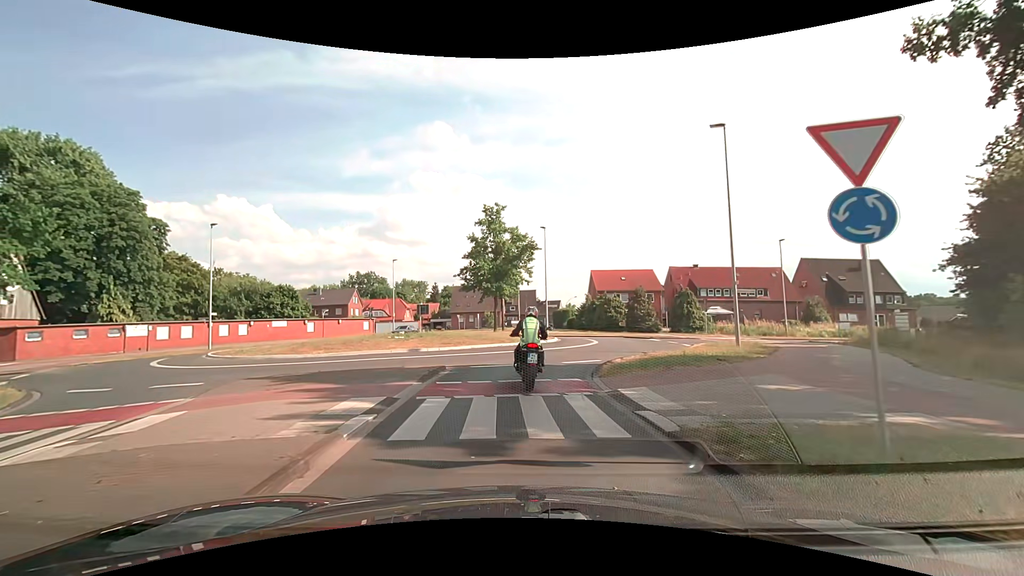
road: tertiary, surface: asphalt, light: Day
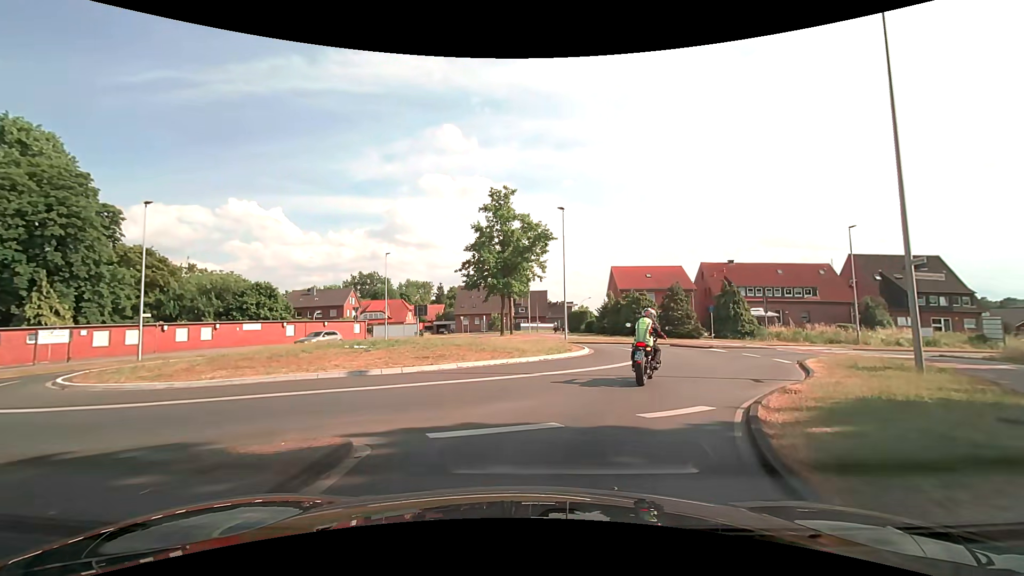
(-0.3, +9.1) m; -1°
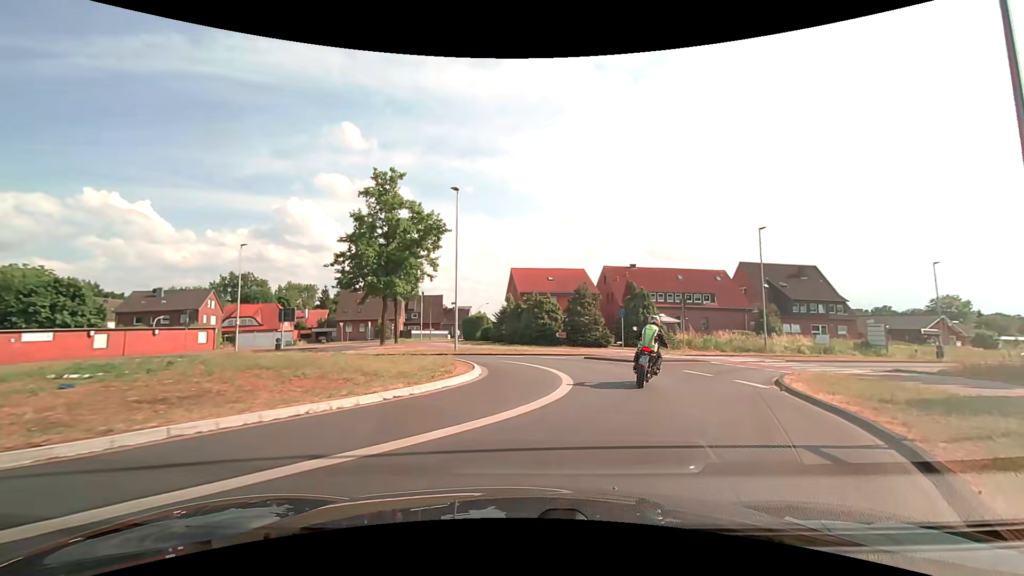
(+0.6, +7.4) m; +10°
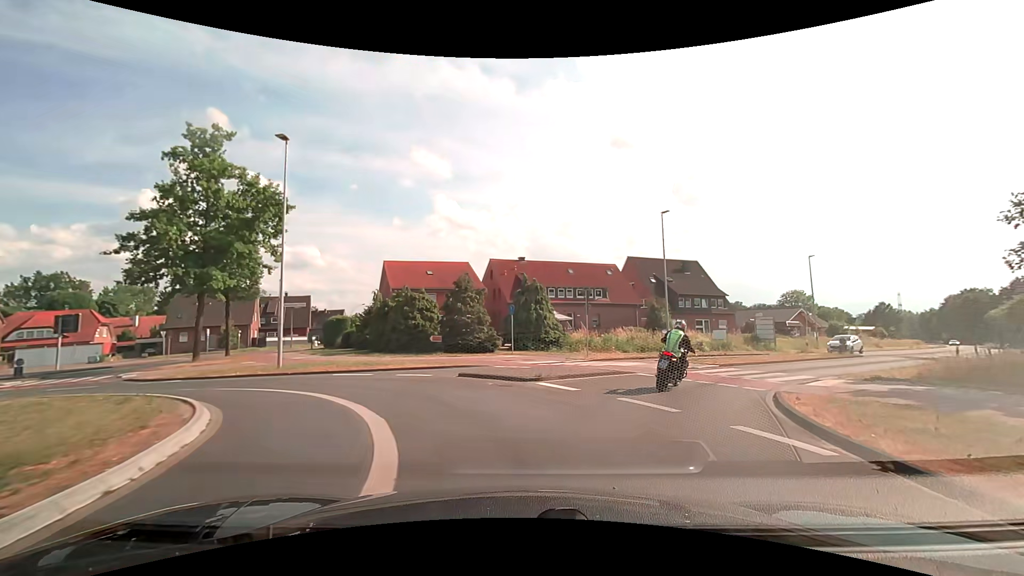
(+1.0, +7.9) m; +13°
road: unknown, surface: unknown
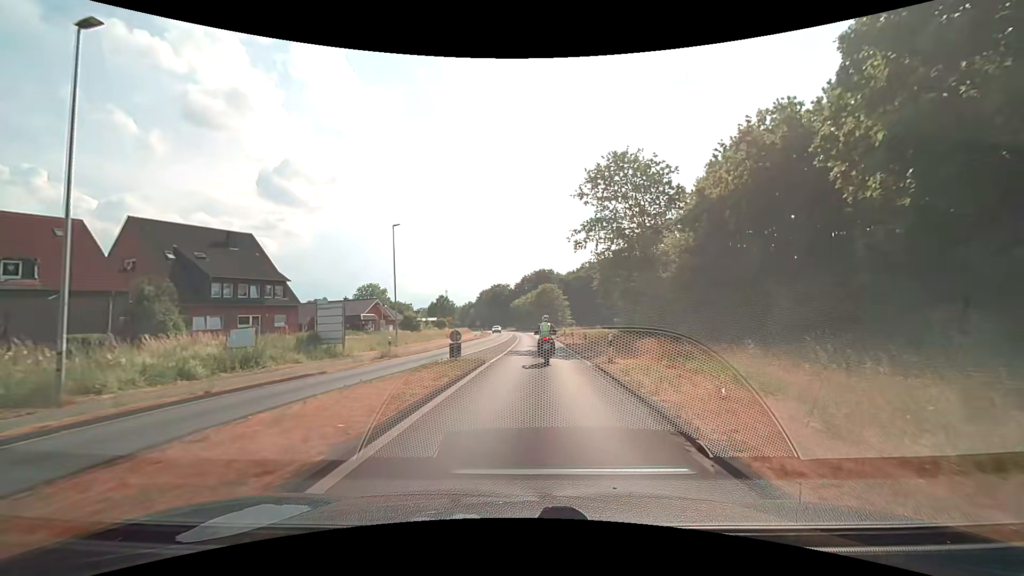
(+8.4, +19.7) m; +45°
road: tertiary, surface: asphalt
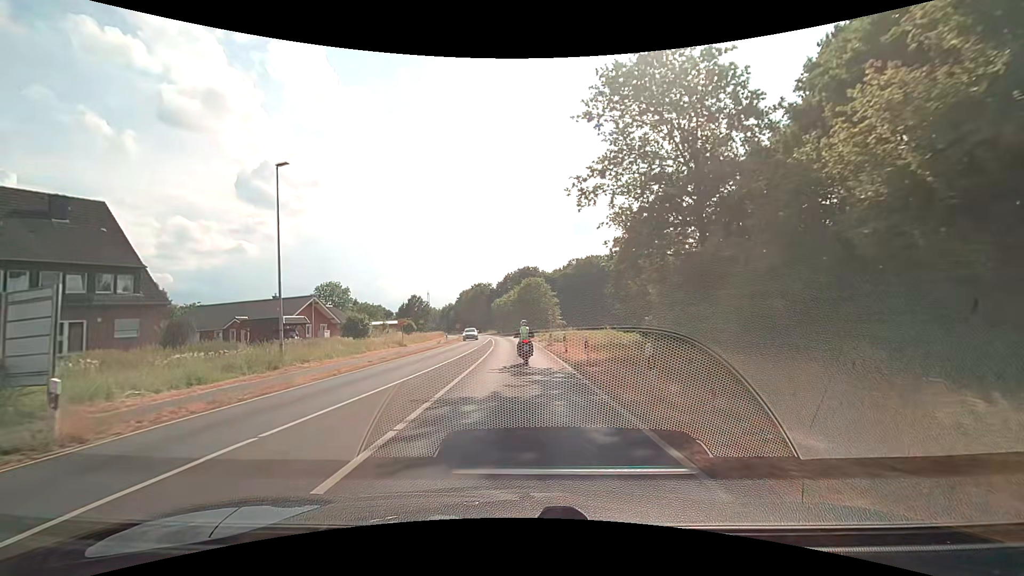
(+0.6, +17.2) m; +2°
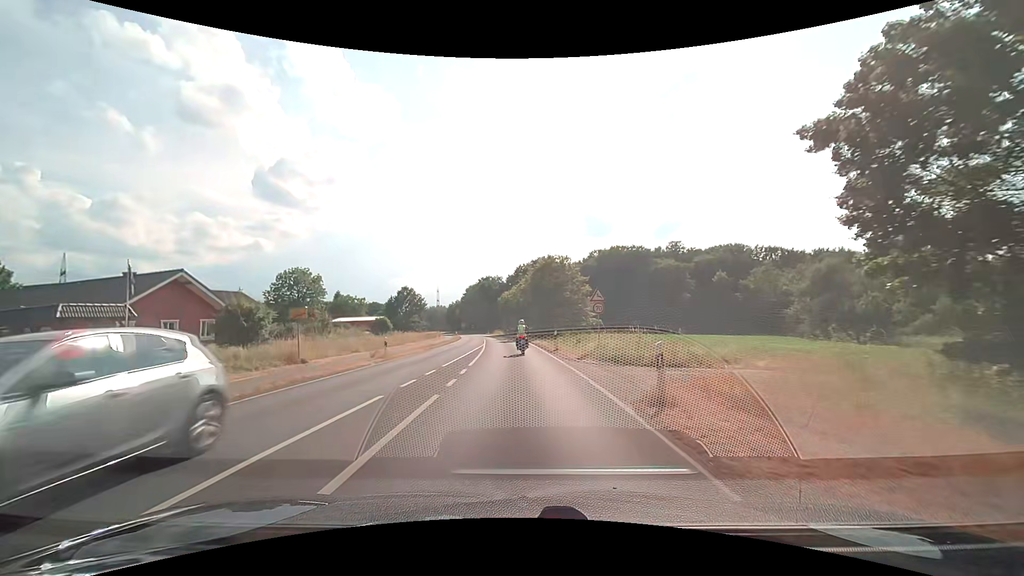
(-0.3, +26.4) m; -1°
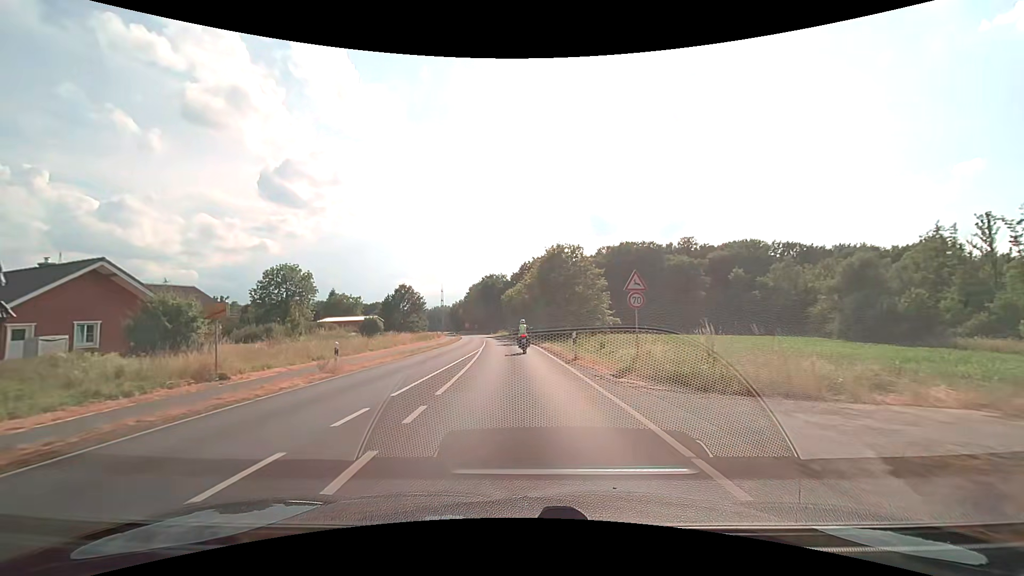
(0.0, +7.4) m; 0°
(0, +10) (-1, +20) (-1, +30) (-2, +40) (-2, +50) (-3, +60) (-4, +70) (-5, +80) (-6, +90) (-7, +100) m
